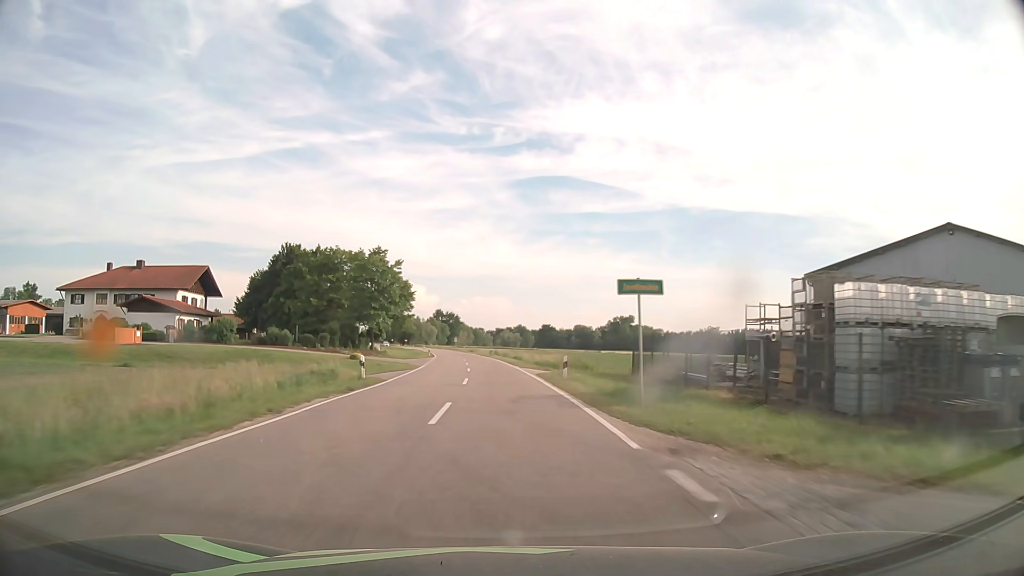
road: tertiary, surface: asphalt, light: Day
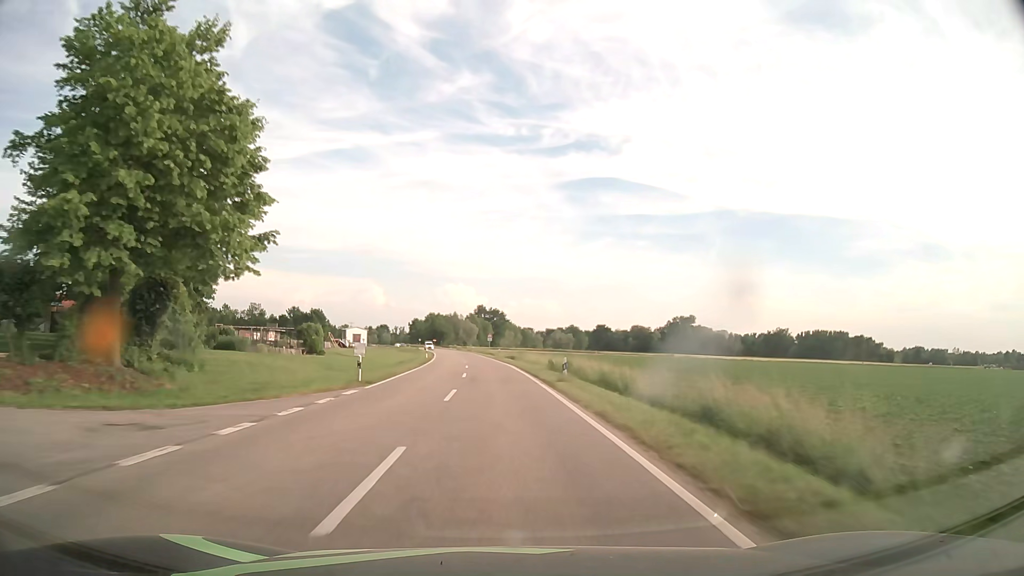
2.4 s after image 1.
(-1.9, +55.2) m; -4°
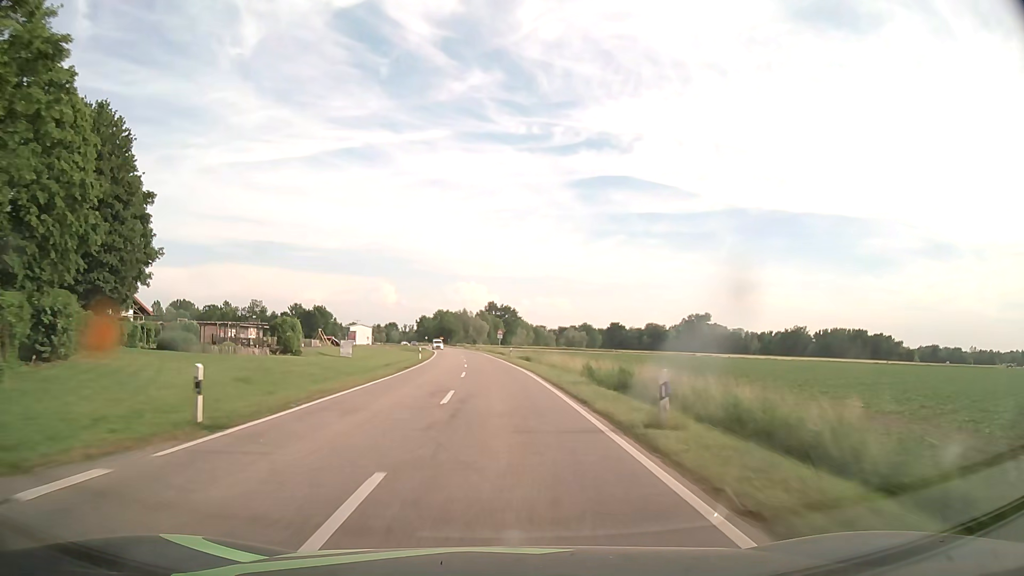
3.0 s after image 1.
(-0.1, +13.9) m; -1°
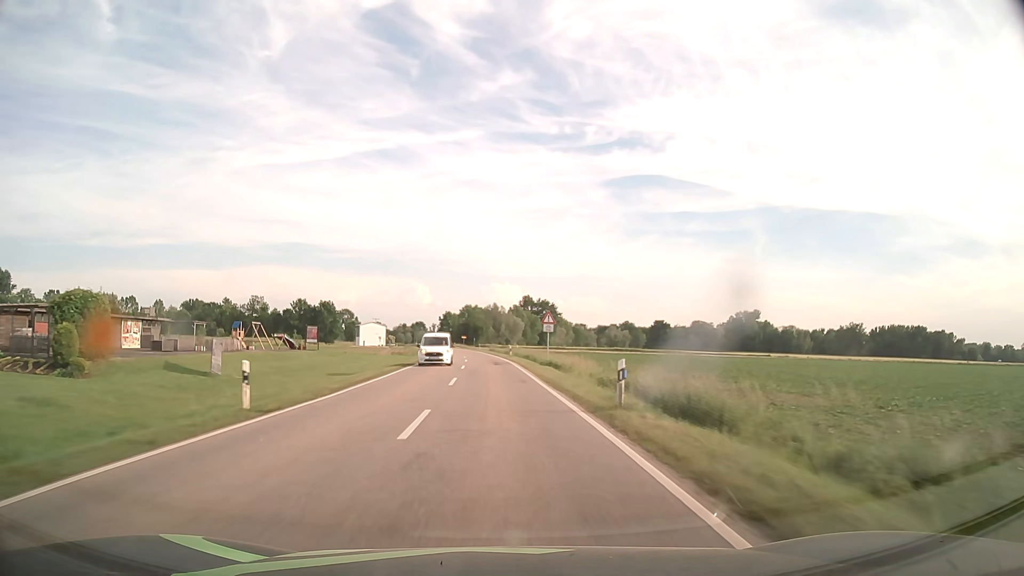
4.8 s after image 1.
(-1.2, +42.0) m; -3°
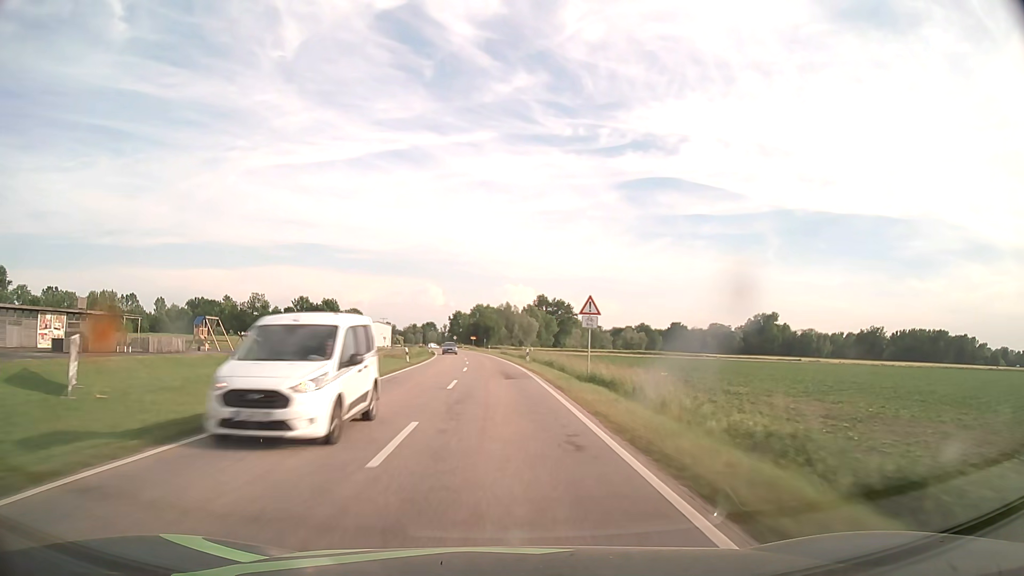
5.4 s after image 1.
(-0.2, +14.1) m; -1°
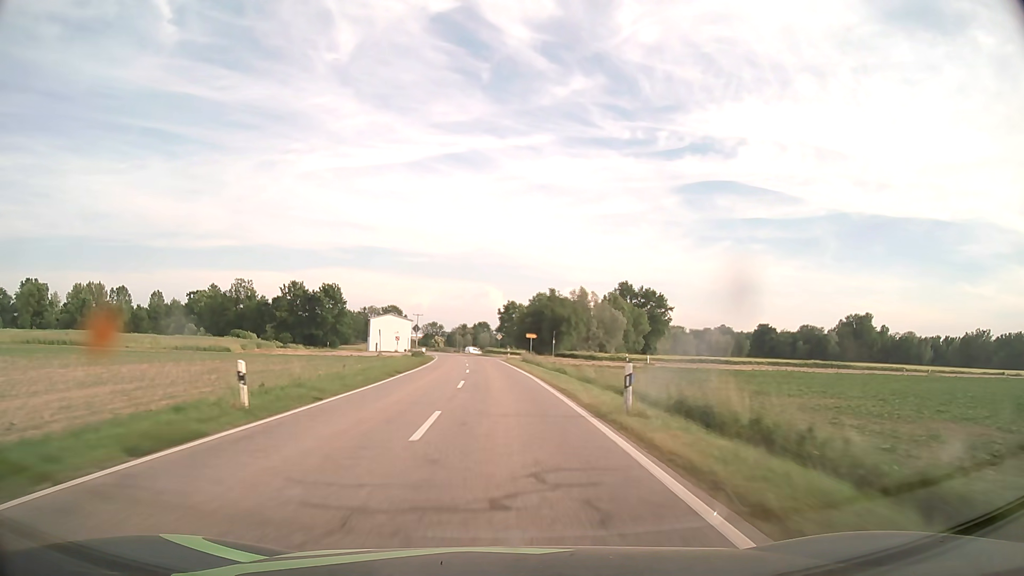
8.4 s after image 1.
(-2.9, +70.5) m; -5°
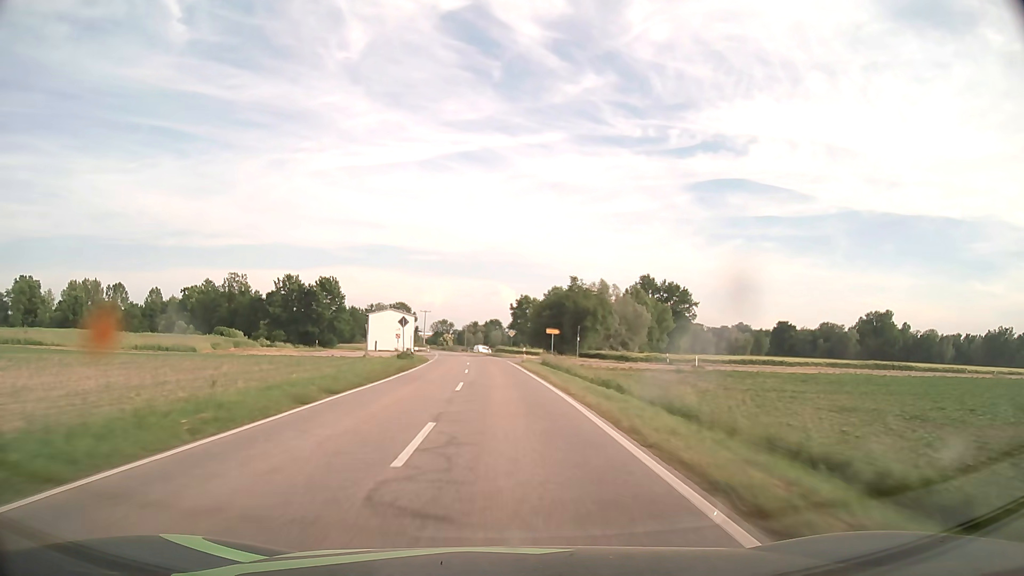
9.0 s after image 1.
(-0.1, +14.2) m; -1°
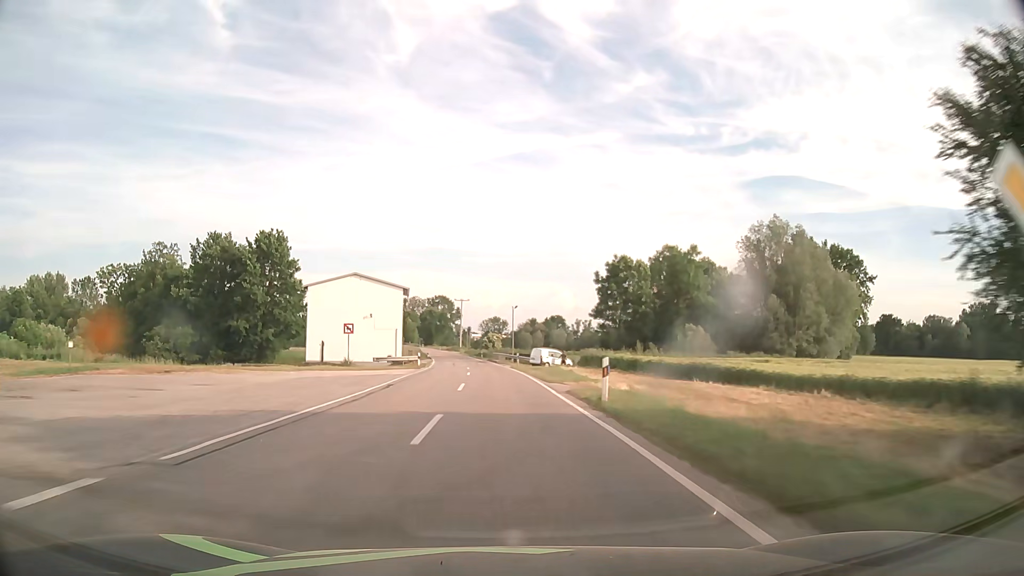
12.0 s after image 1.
(-3.0, +70.9) m; -5°
(0, +10) (0, +20) (-1, +30) (-1, +40) (-2, +50) (-3, +60) (-4, +70) (-5, +80) (-6, +90) (-7, +100) m
